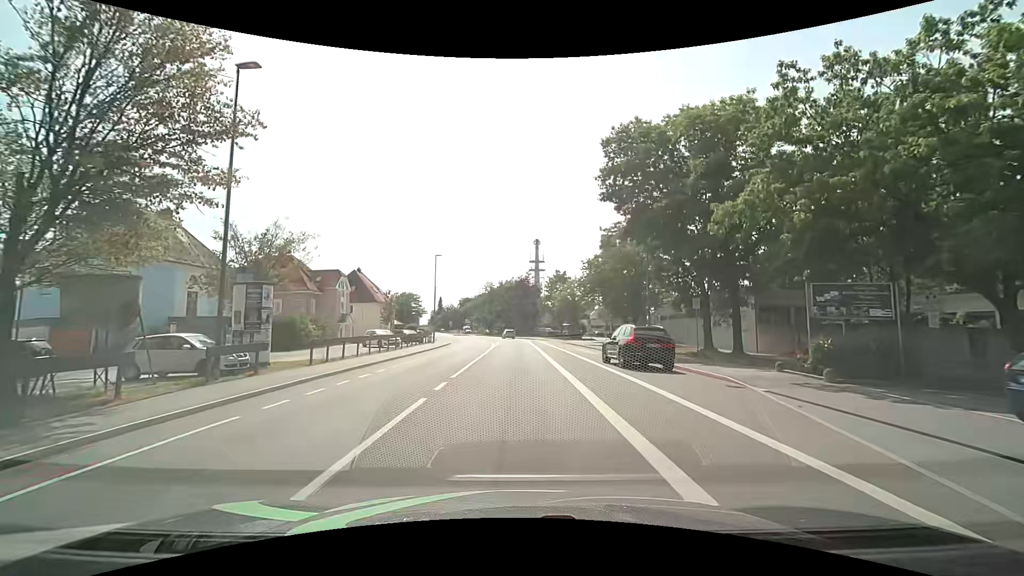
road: tertiary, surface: asphalt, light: Day
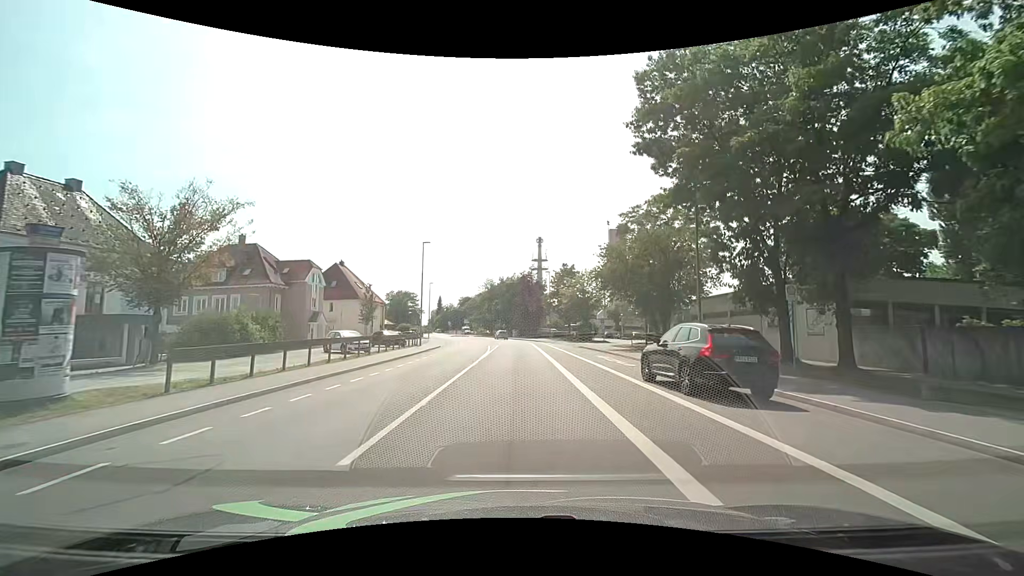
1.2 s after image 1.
(0.0, +9.0) m; 0°
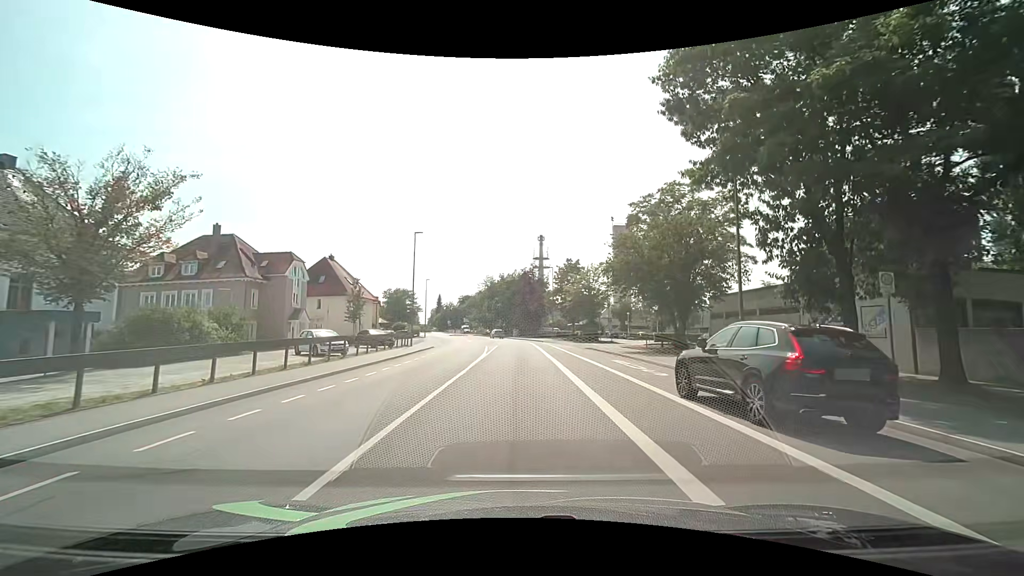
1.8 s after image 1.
(0.0, +4.5) m; 0°
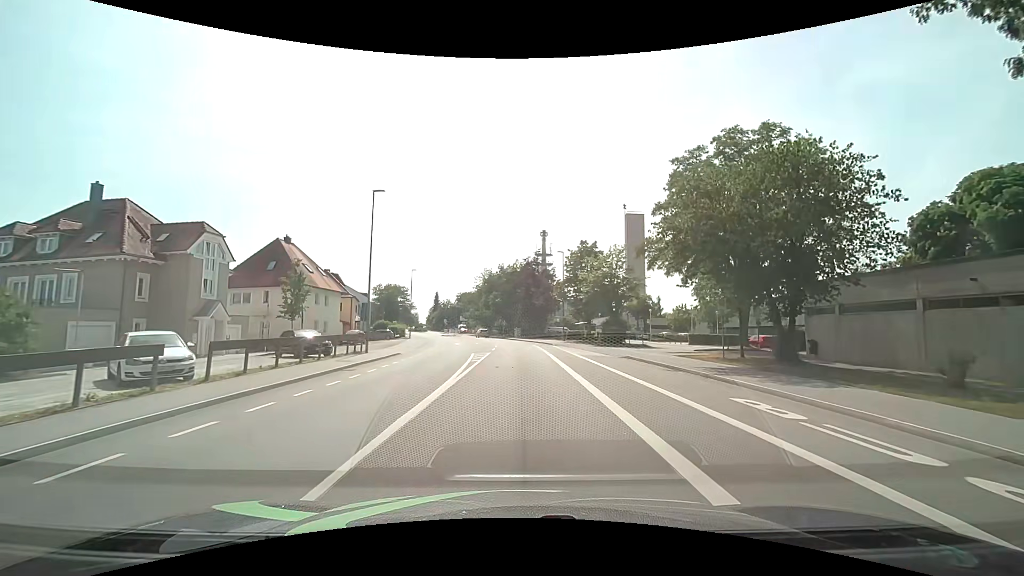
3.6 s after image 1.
(0.0, +13.6) m; 0°
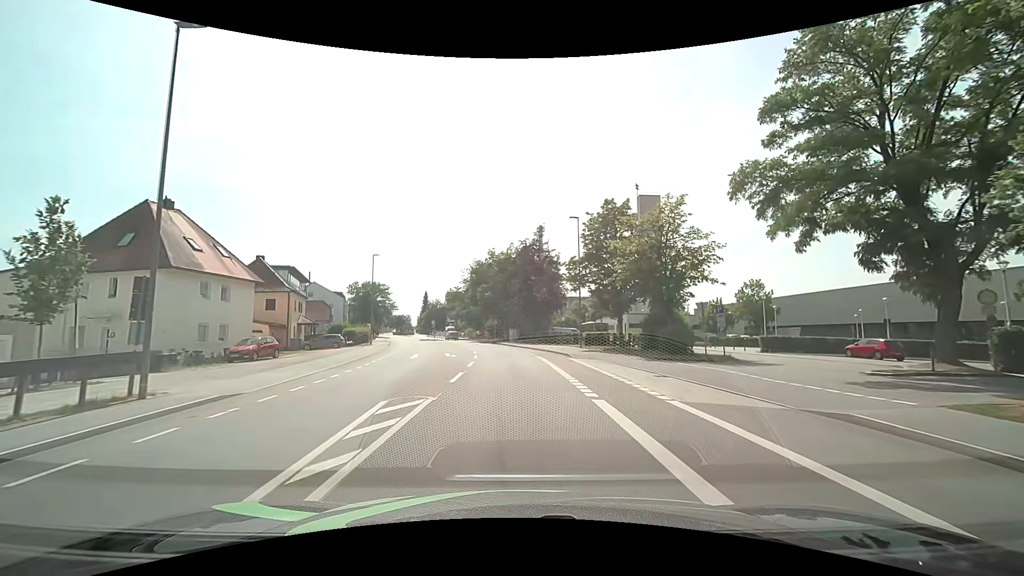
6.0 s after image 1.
(0.0, +18.0) m; +1°
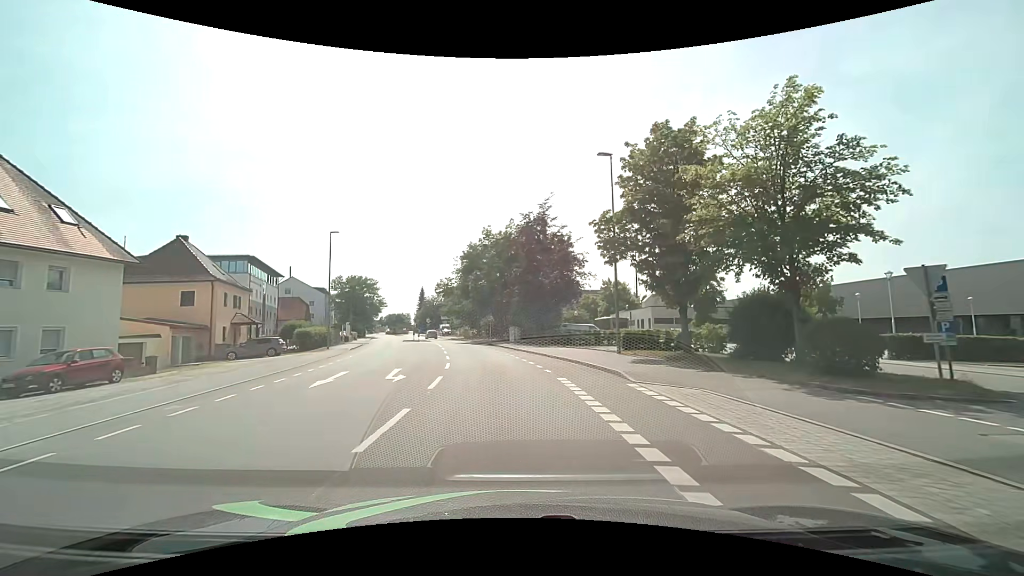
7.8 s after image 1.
(0.0, +13.5) m; 0°
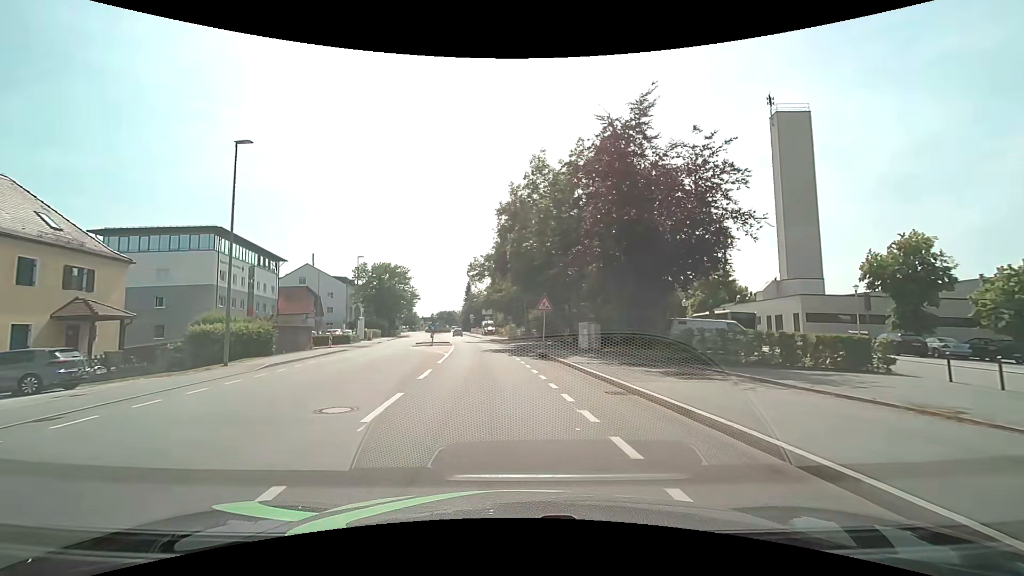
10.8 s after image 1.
(-1.2, +22.5) m; -6°
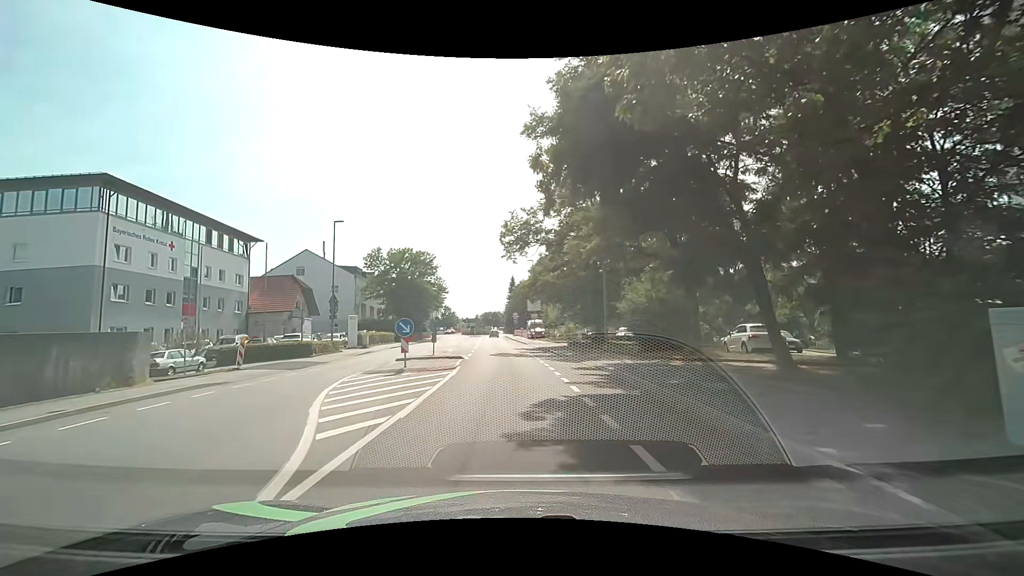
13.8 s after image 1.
(-1.3, +22.5) m; -6°
(0, +10) (0, +20) (0, +30) (-1, +40) (-2, +50) (-2, +60) (-3, +70) (-3, +80) (-4, +90) (-4, +100) m
